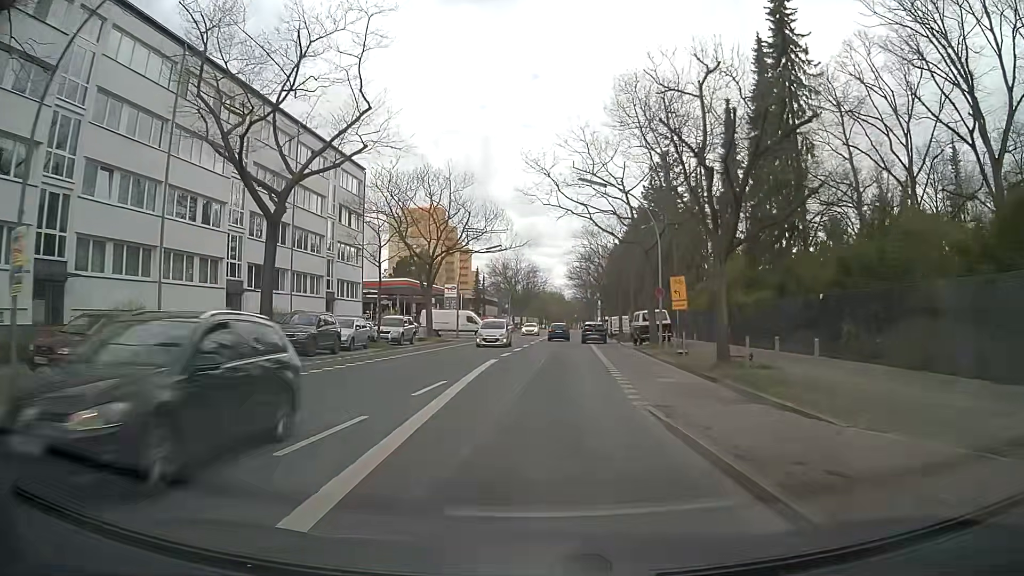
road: secondary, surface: asphalt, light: Day
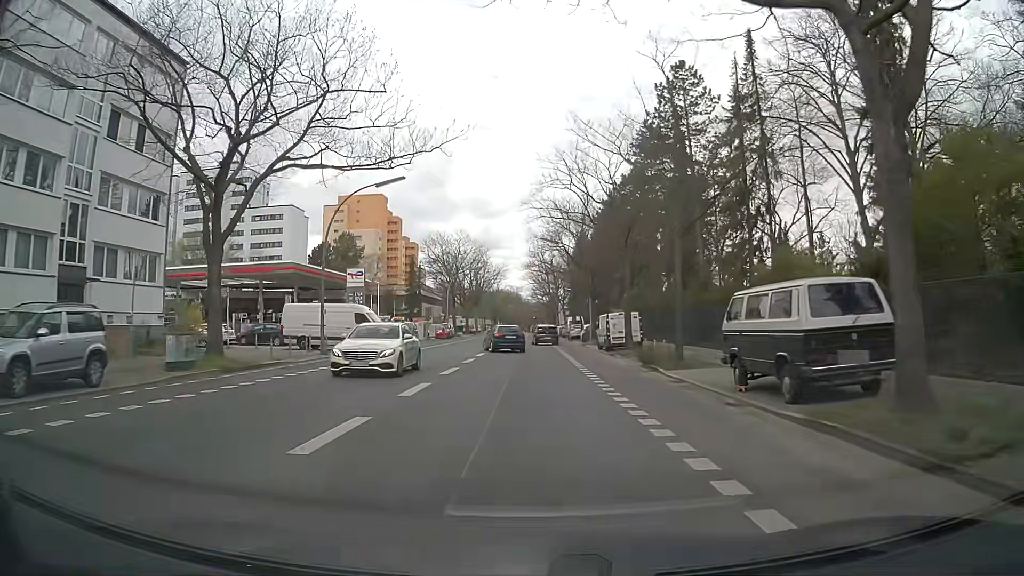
(+1.0, +27.0) m; +4°
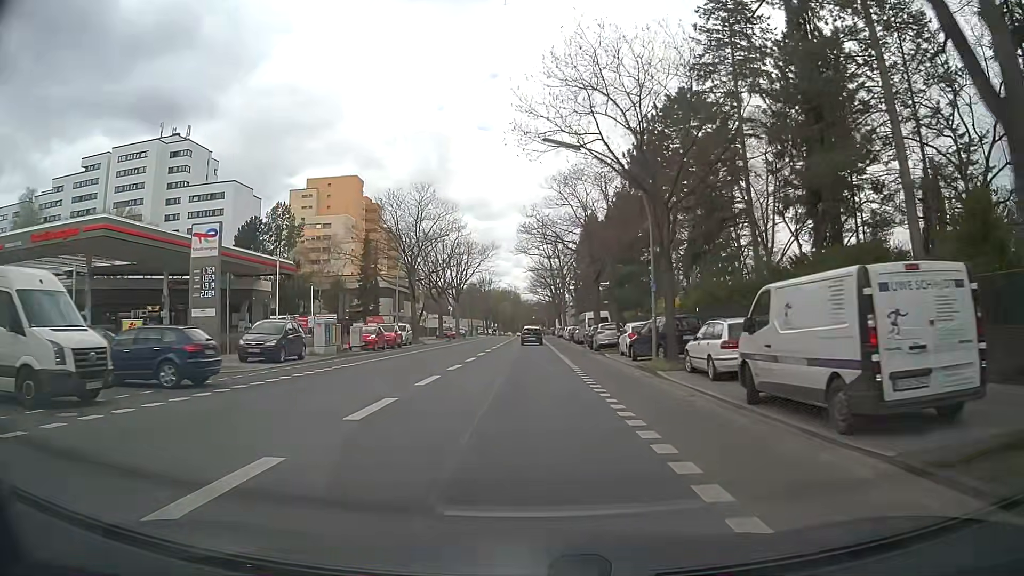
(+0.1, +27.4) m; 0°
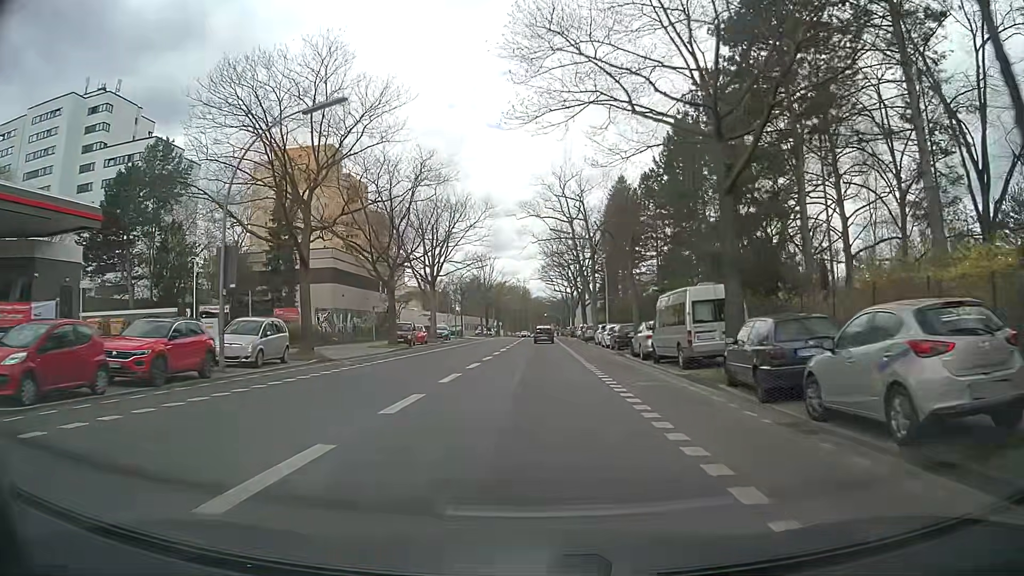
(-0.2, +29.3) m; 0°
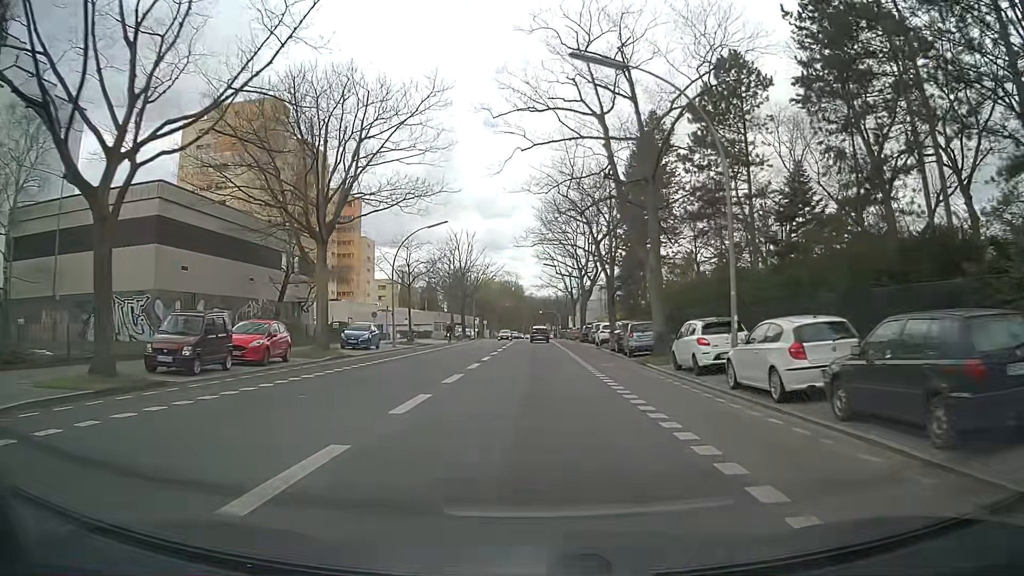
(-0.2, +30.0) m; 0°
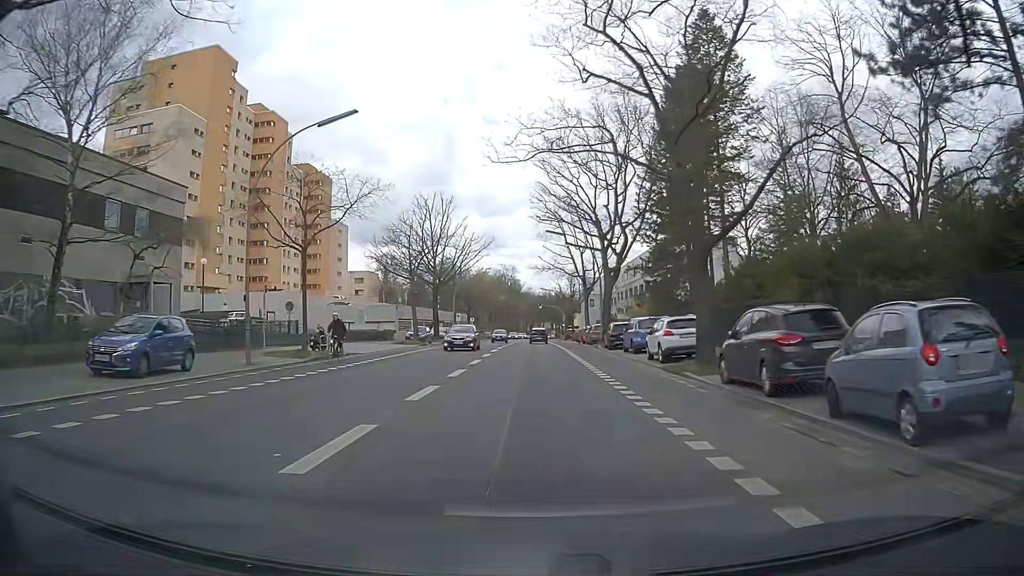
(0.0, +22.7) m; 0°
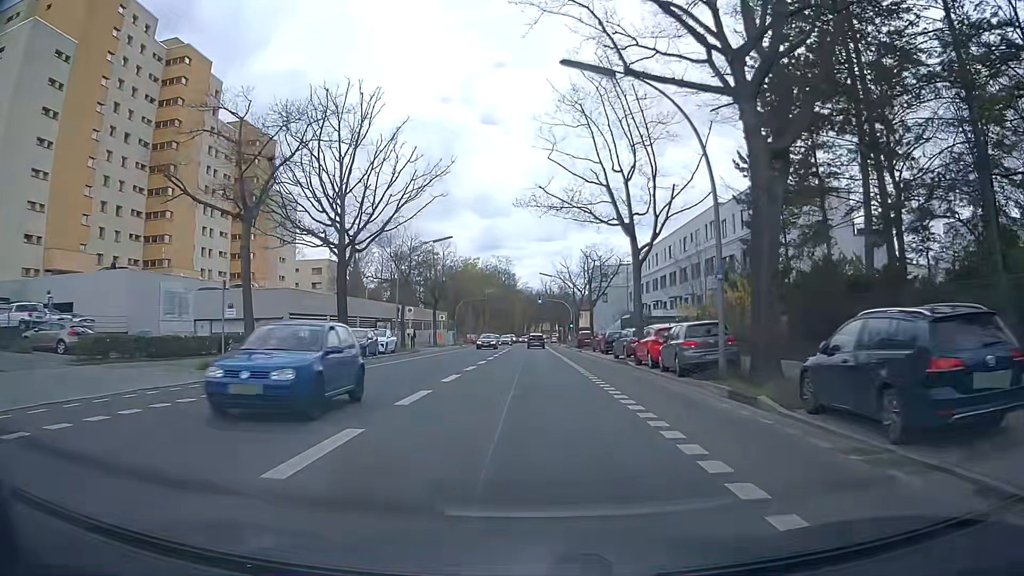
(0.0, +30.3) m; 0°
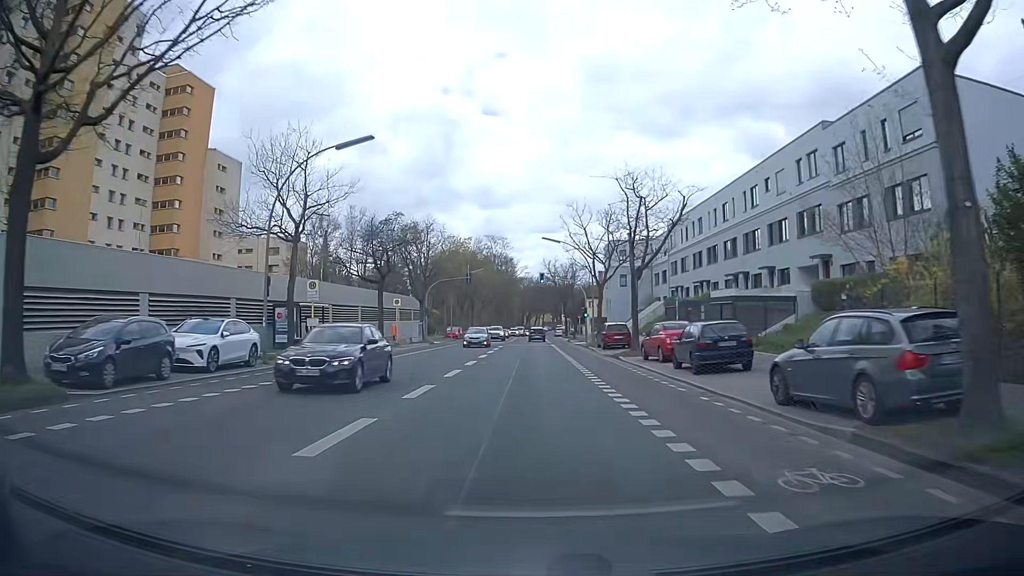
(-0.1, +22.9) m; 0°
(0, +10) (0, +20) (0, +30) (0, +40) (0, +50) (0, +60) (0, +70) (0, +80) (0, +90) (0, +100) m
